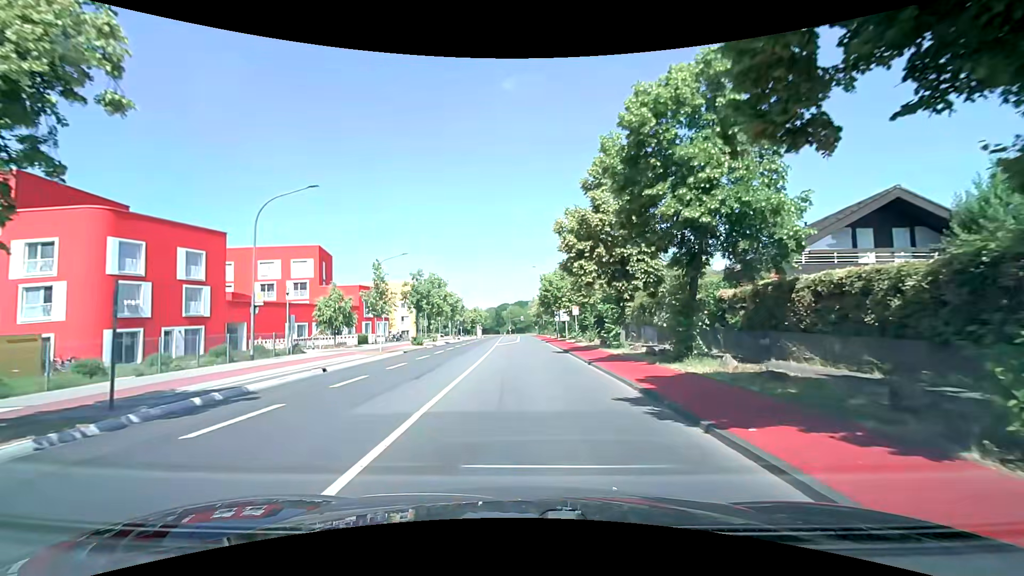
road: tertiary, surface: asphalt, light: Day
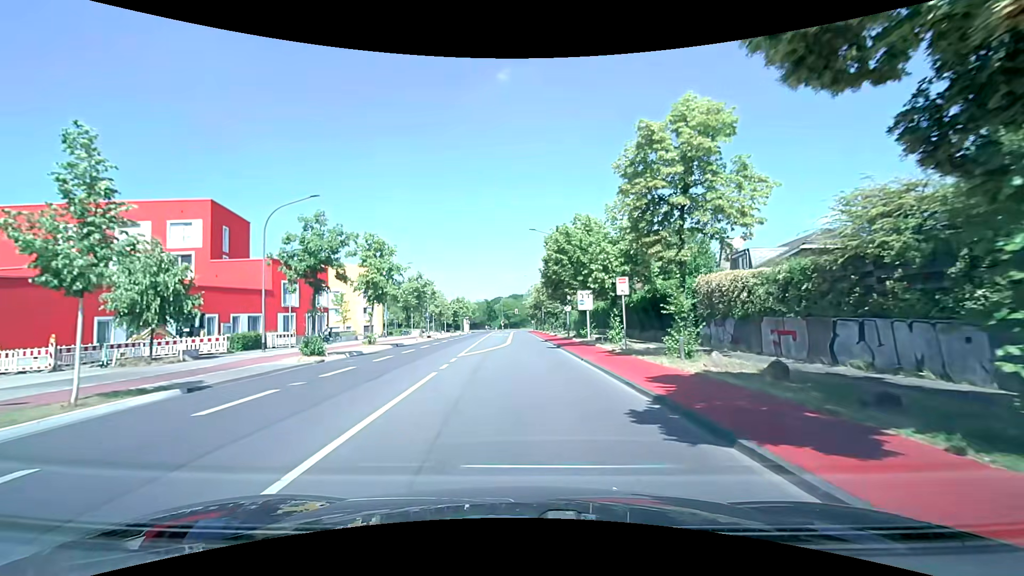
(0.0, +22.6) m; 0°
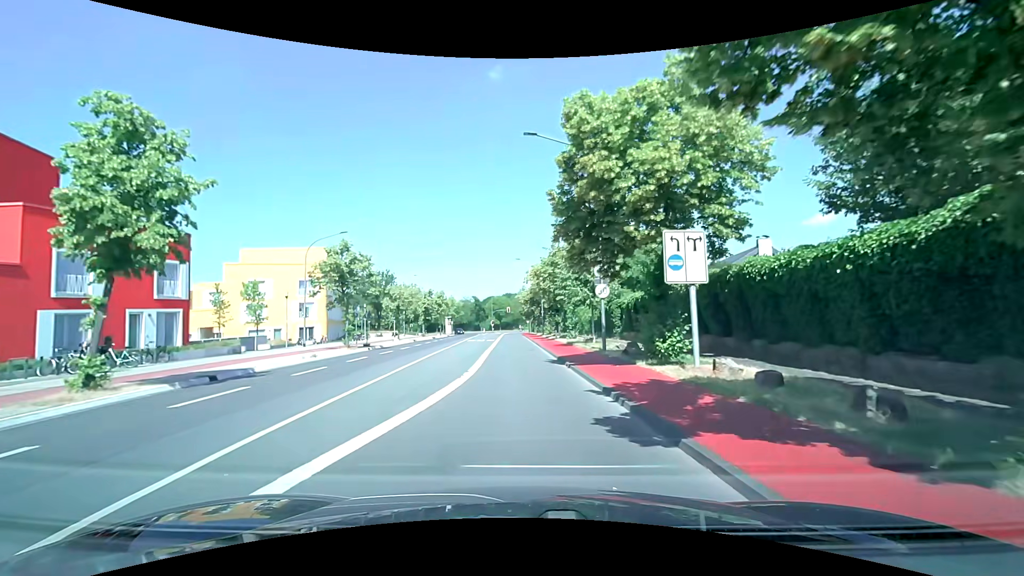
(+0.2, +22.5) m; +1°
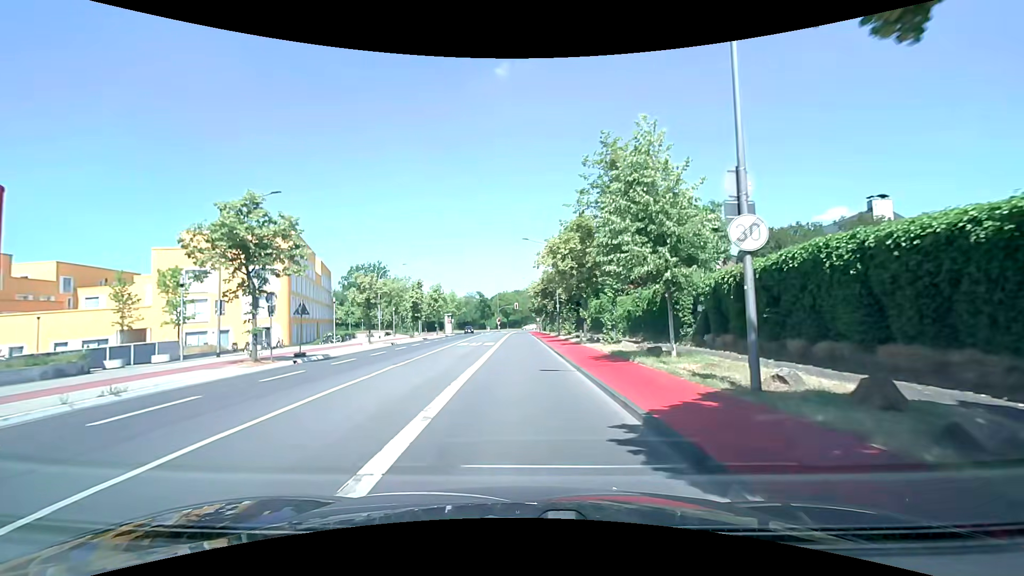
(-0.2, +13.4) m; -1°
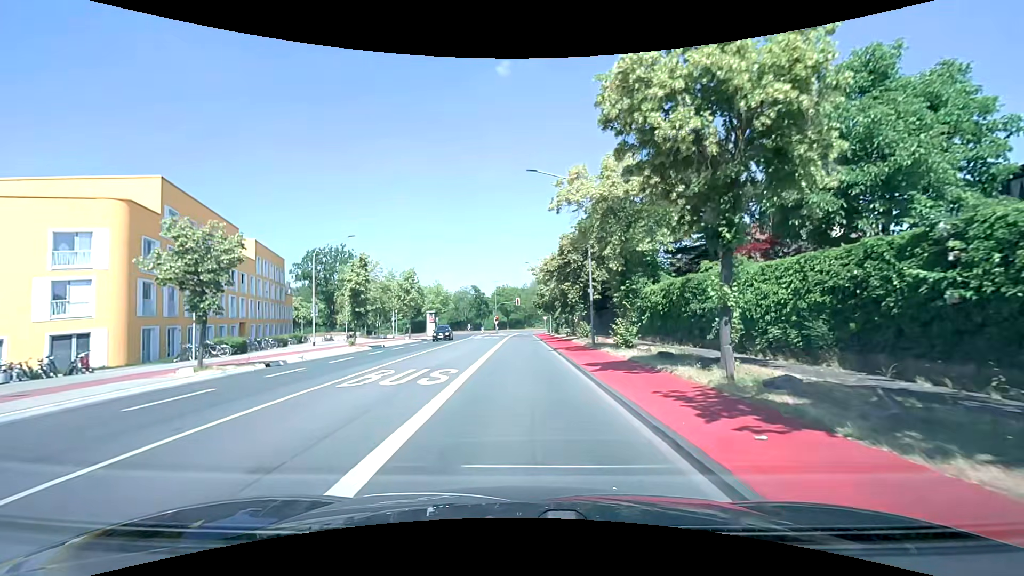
(-0.3, +22.2) m; -1°
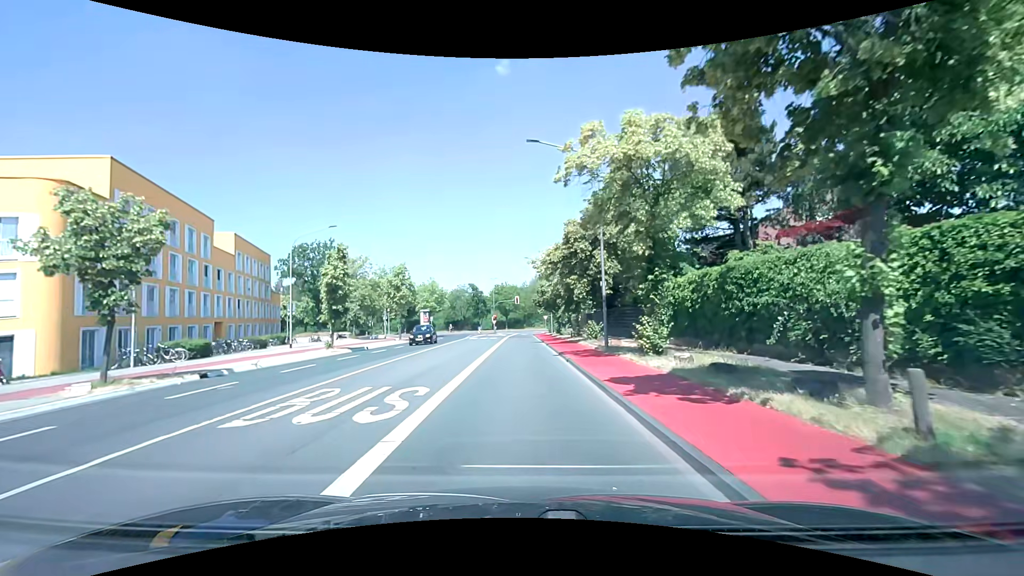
(0.0, +4.4) m; 0°
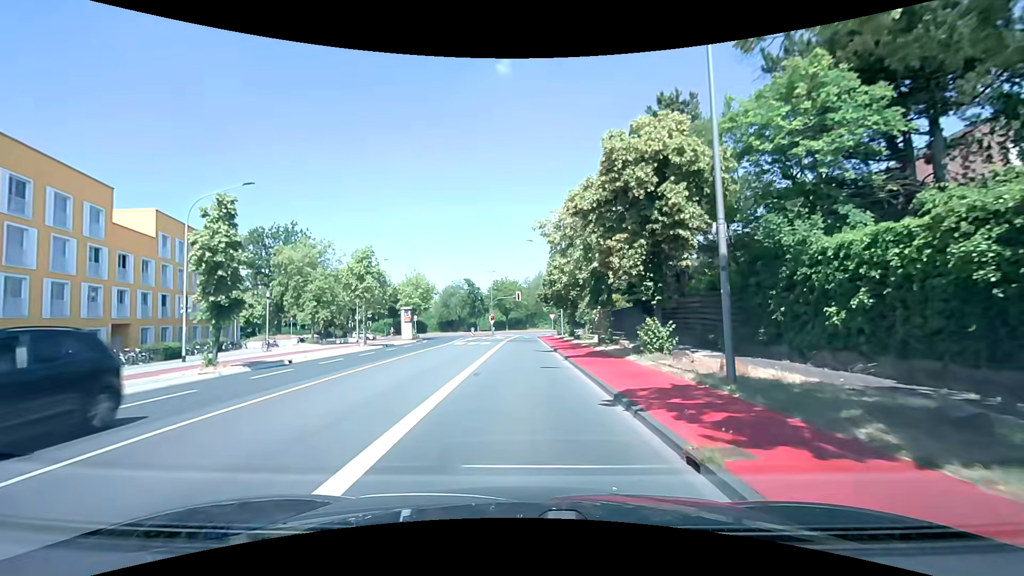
(0.0, +13.3) m; 0°
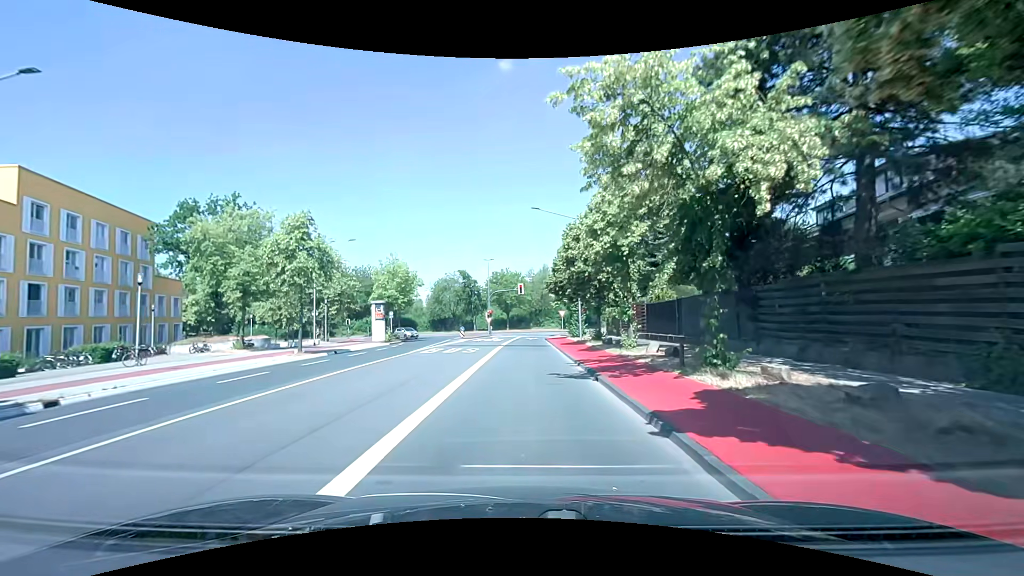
(-0.1, +13.3) m; -1°
(0, +10) (0, +20) (0, +30) (0, +40) (+1, +50) (+1, +60) (+1, +70) (-1, +80) (-9, +85) (-19, +87) m
